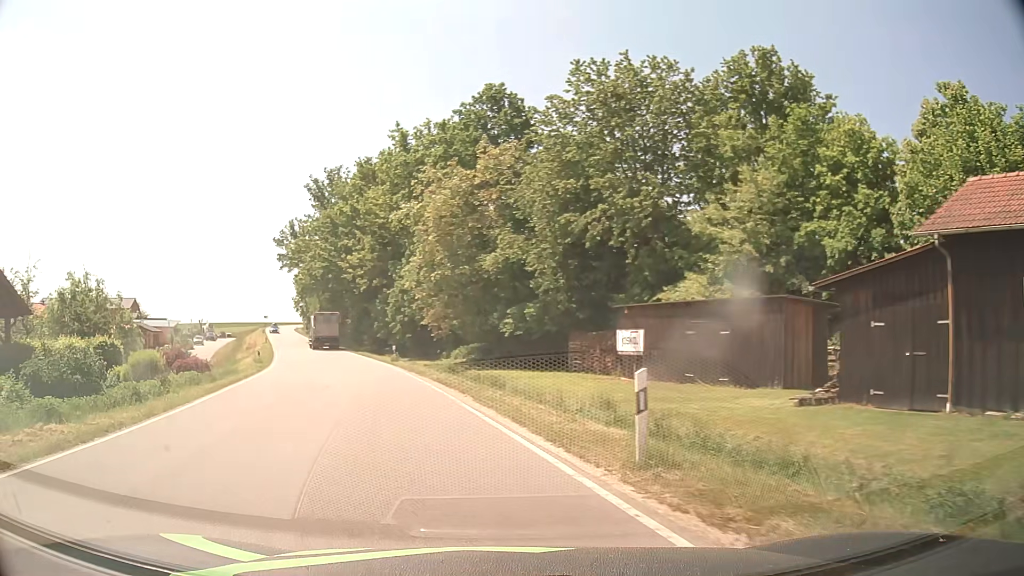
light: Day
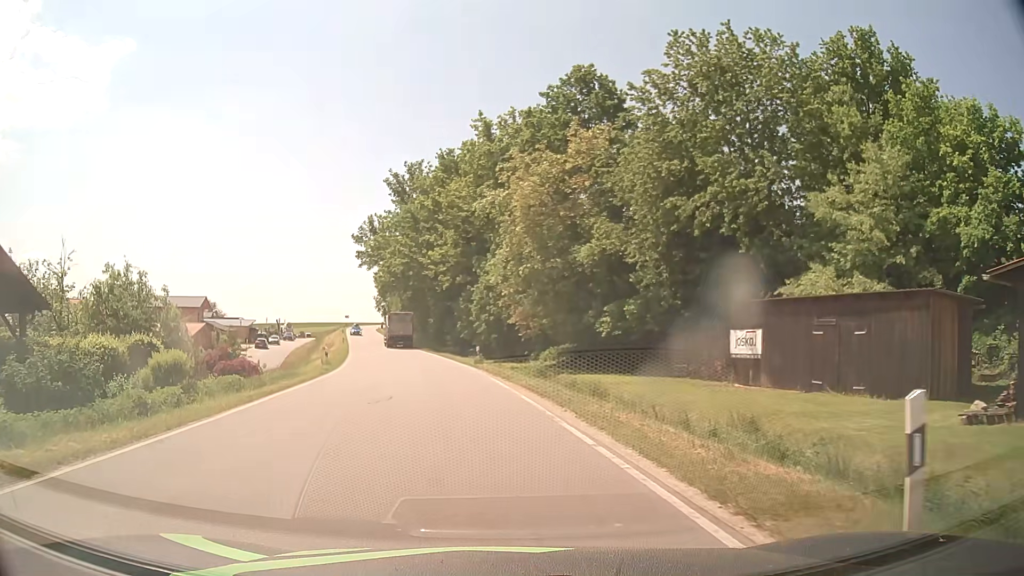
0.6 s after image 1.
(-0.3, +3.7) m; -7°
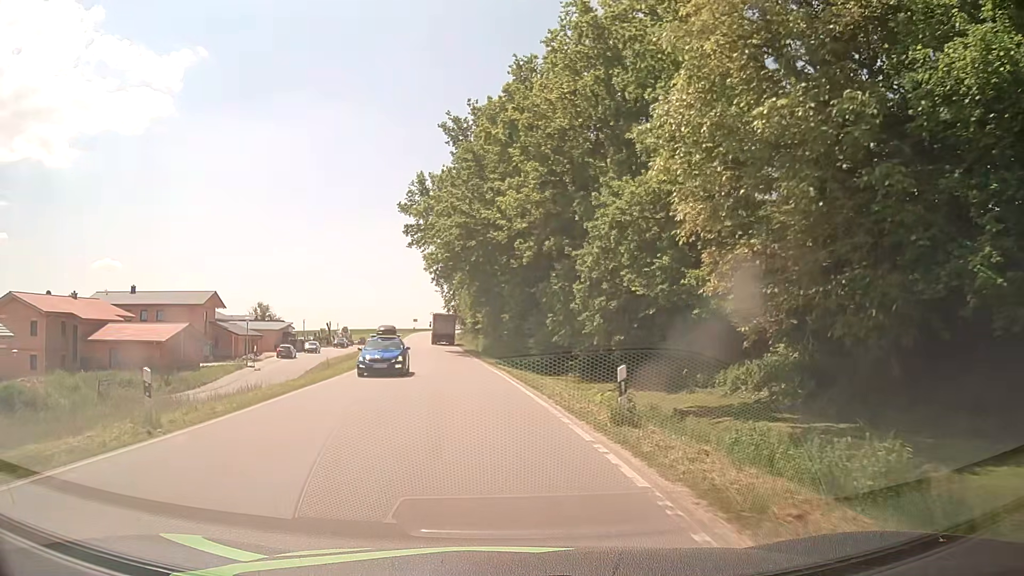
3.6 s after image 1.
(-1.6, +24.1) m; -7°
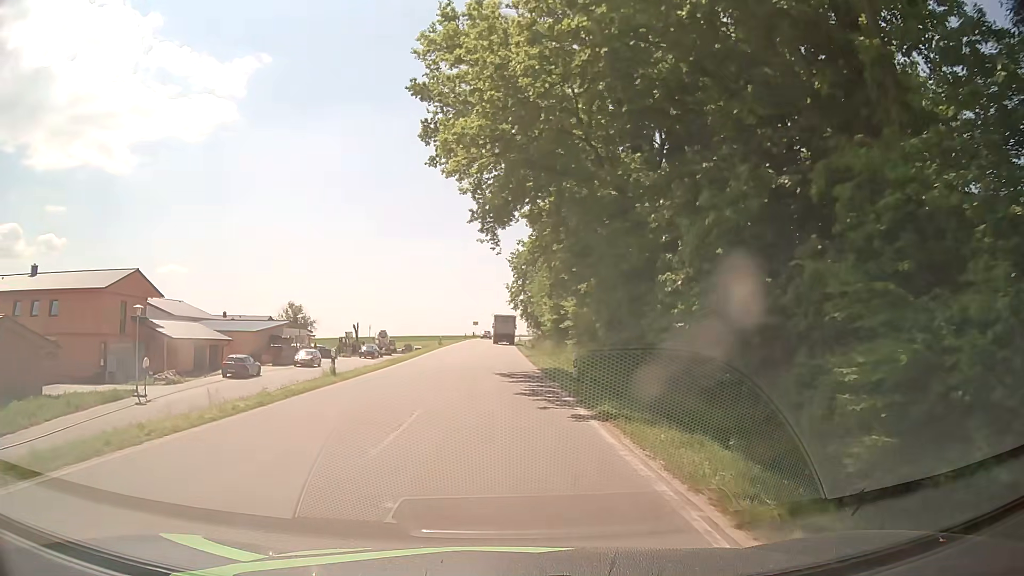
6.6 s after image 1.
(-1.8, +31.4) m; -6°
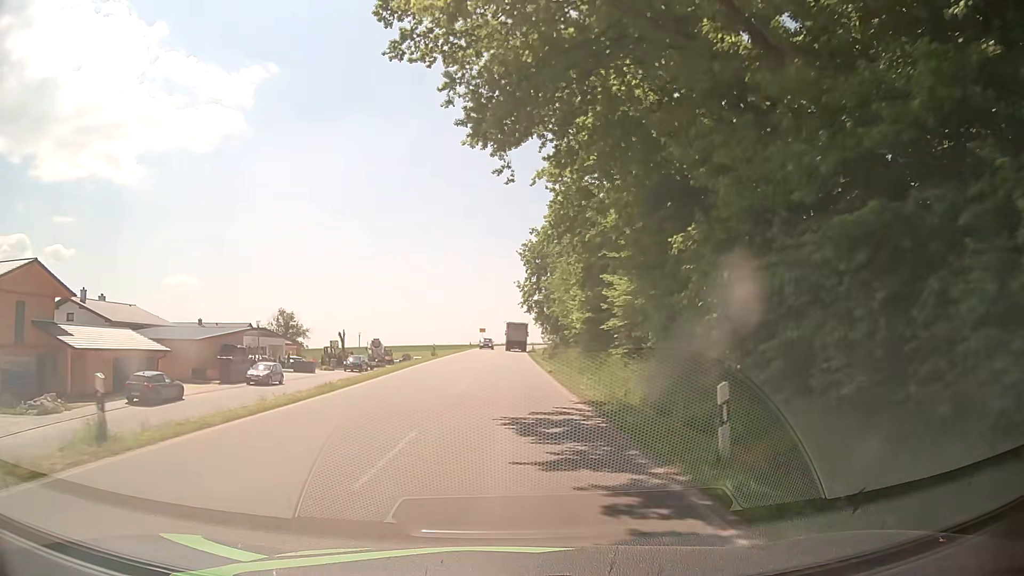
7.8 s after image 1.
(-0.2, +13.6) m; -1°
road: tertiary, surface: asphalt
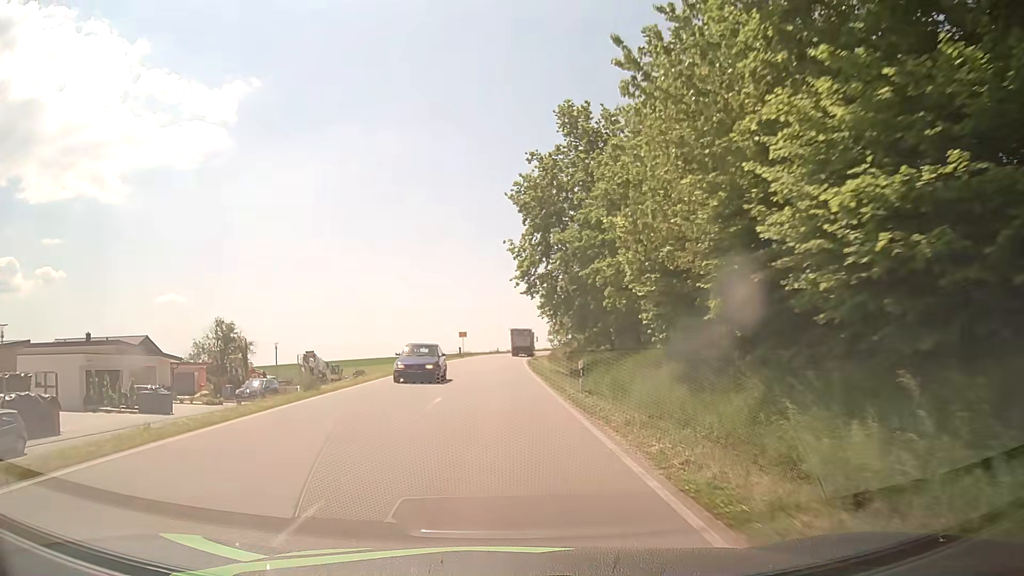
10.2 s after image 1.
(+0.1, +28.5) m; 0°
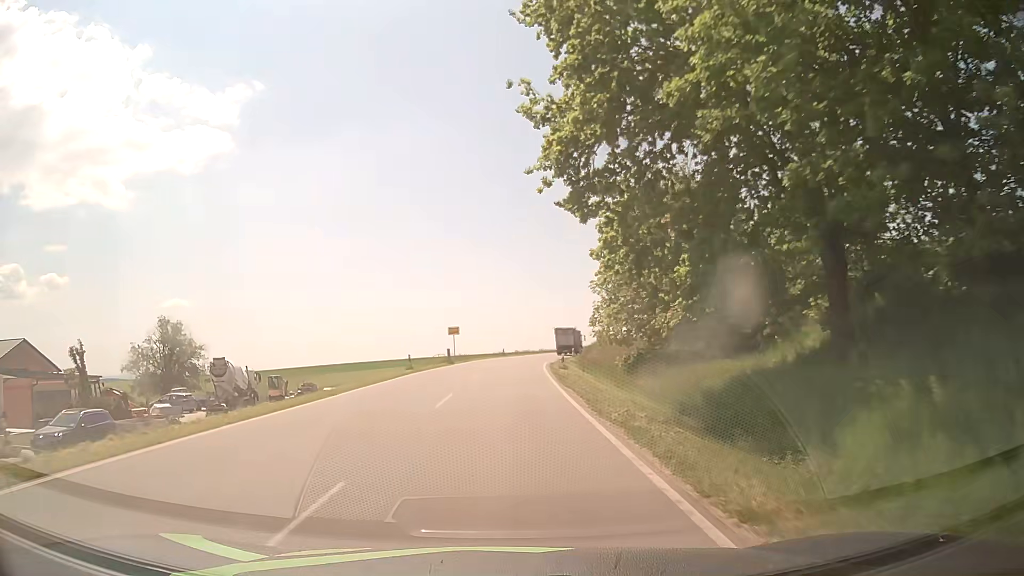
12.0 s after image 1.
(0.0, +22.6) m; 0°
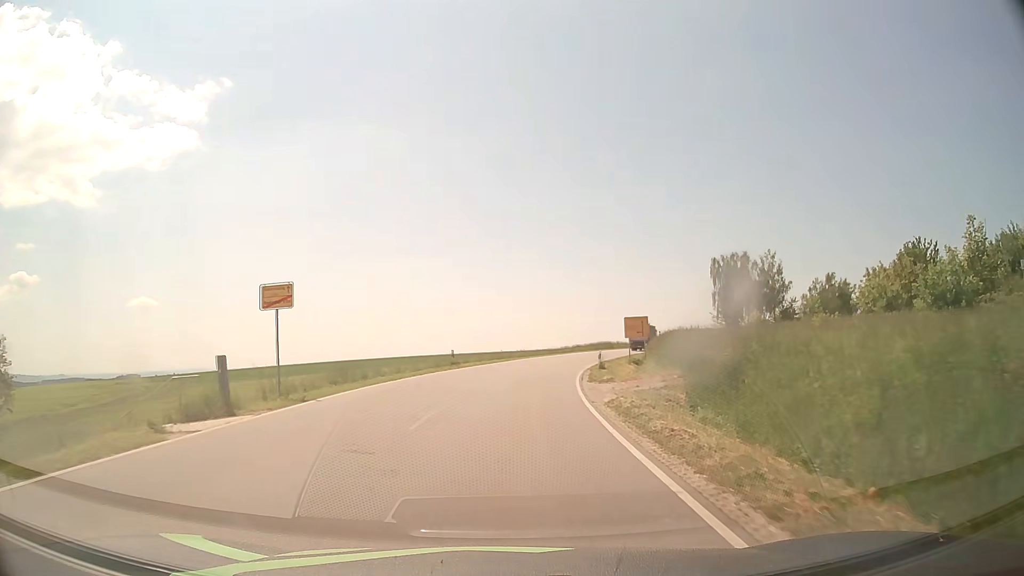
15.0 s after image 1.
(+0.4, +39.7) m; +3°
(0, +10) (+1, +20) (+2, +30) (+3, +40) (+5, +50) (+8, +59) (+11, +69) (+14, +78) (+18, +87) (+22, +96) m
